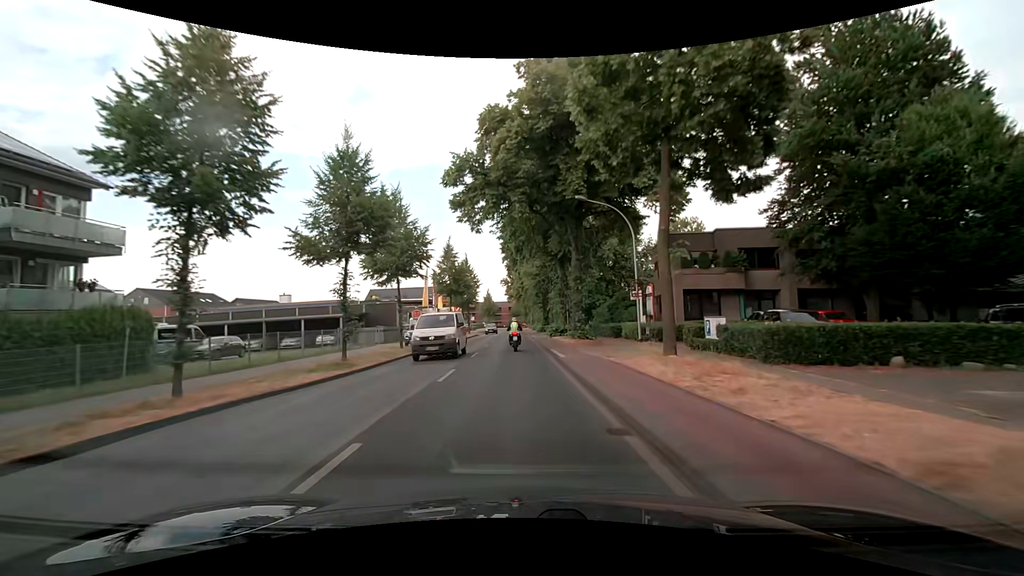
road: secondary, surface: asphalt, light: Day
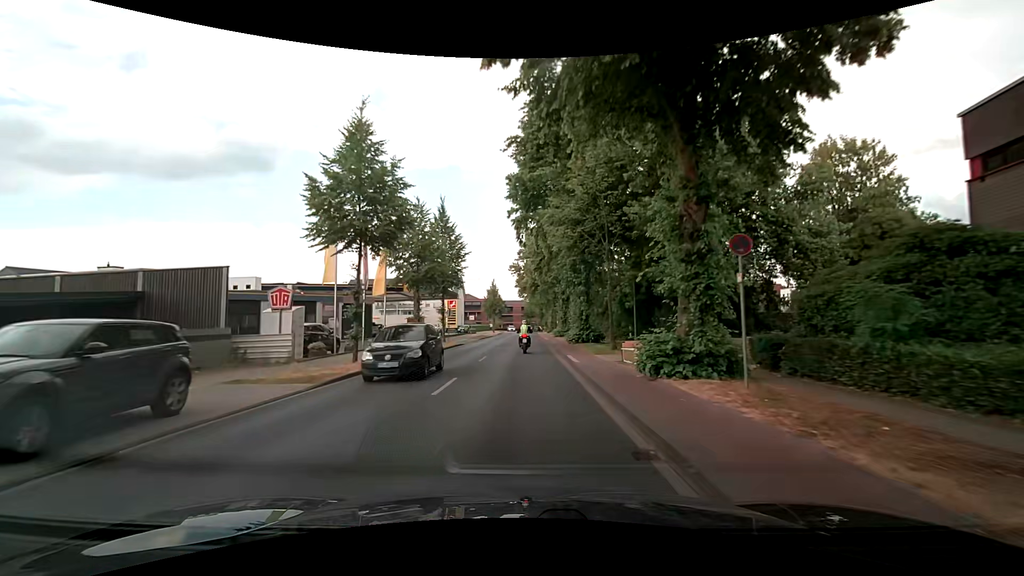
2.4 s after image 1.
(-0.1, +29.4) m; -1°
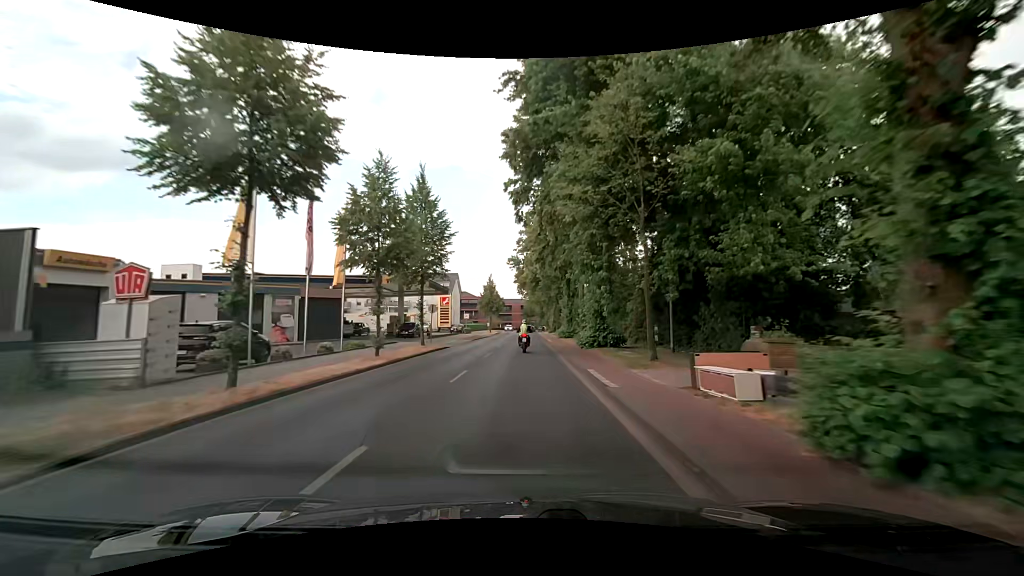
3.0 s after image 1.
(0.0, +7.4) m; 0°
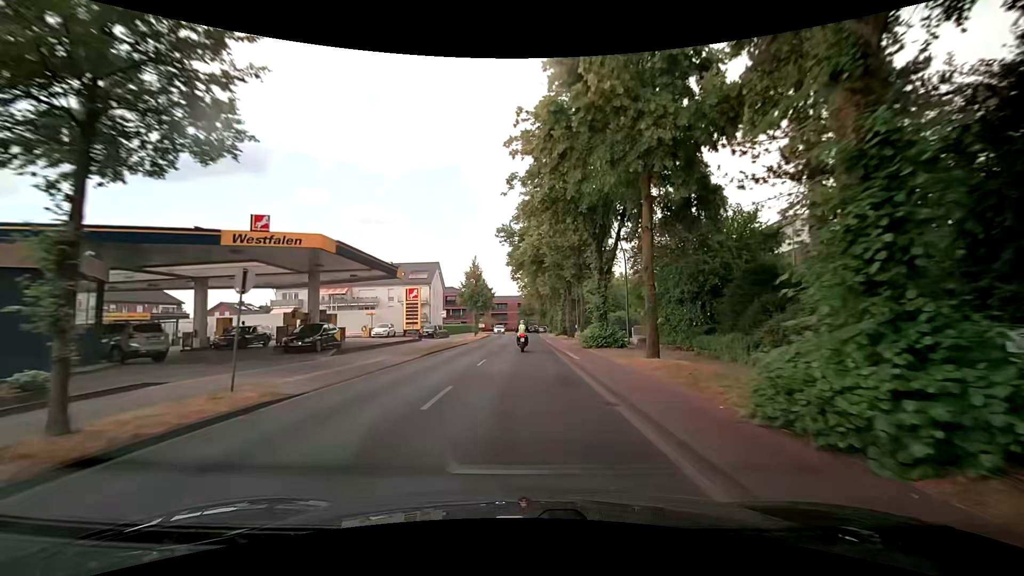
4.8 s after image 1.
(+0.1, +21.9) m; 0°
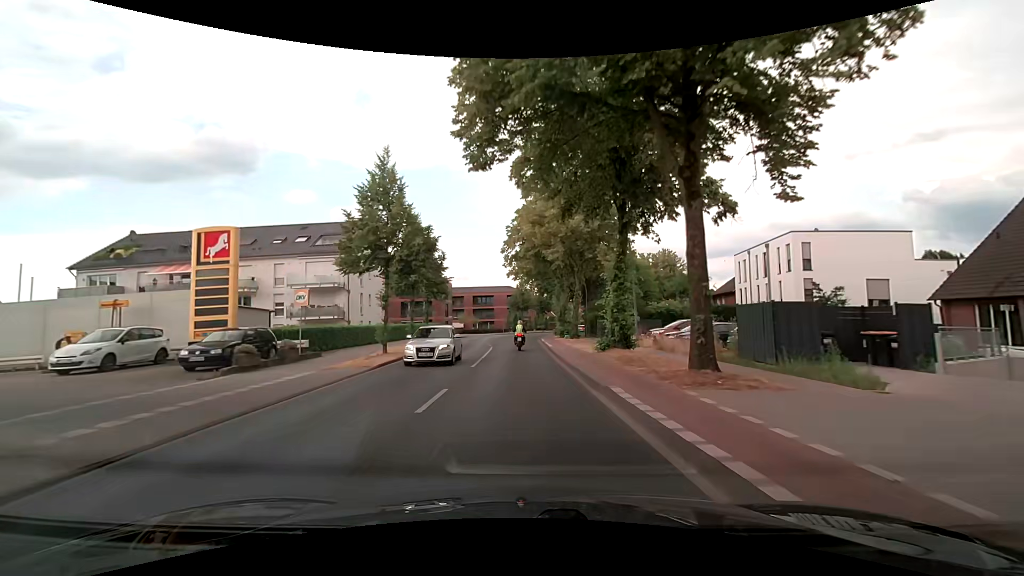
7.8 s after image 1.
(+0.3, +36.5) m; +1°
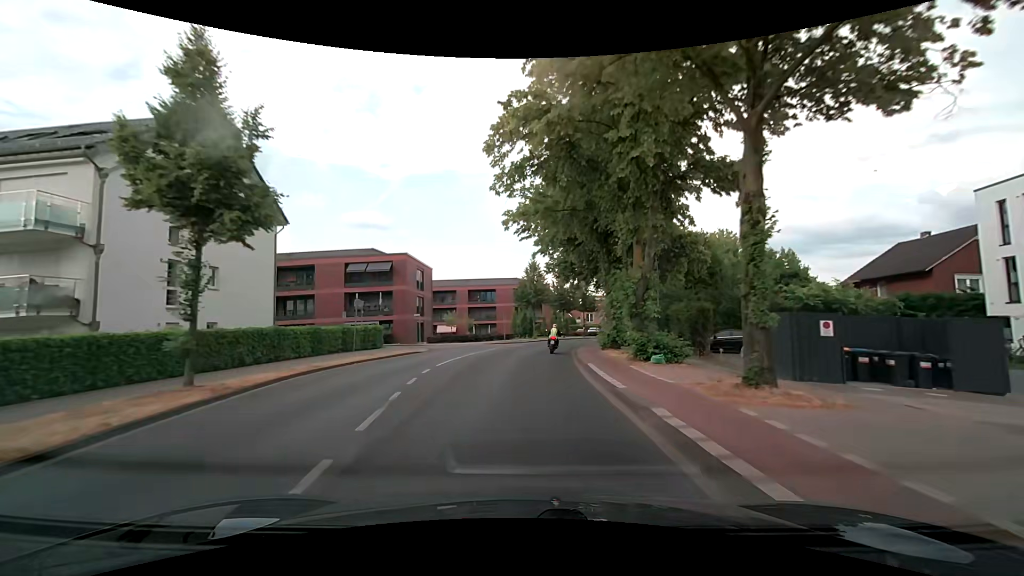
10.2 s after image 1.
(-0.2, +29.5) m; -1°
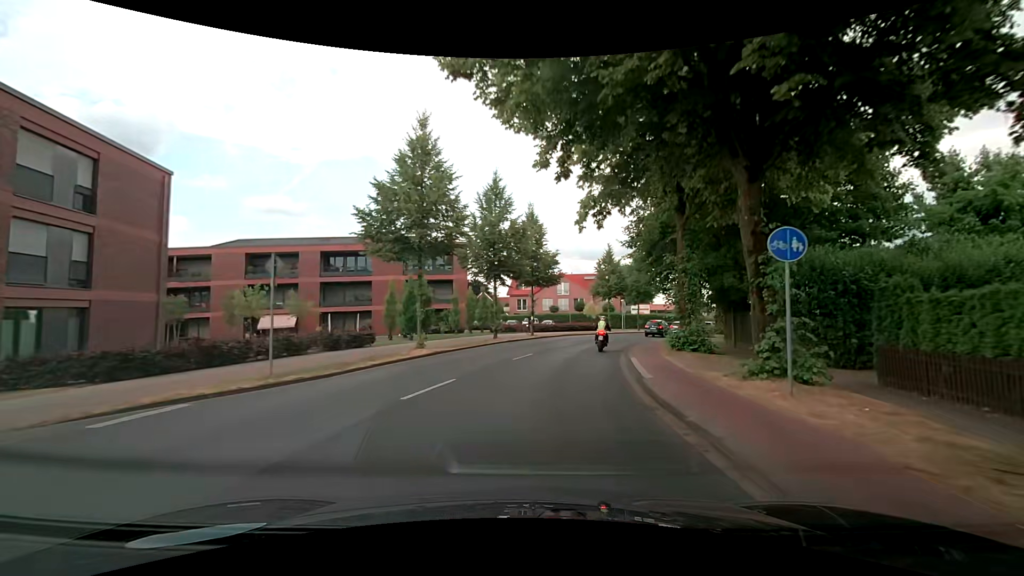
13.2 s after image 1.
(+1.7, +37.0) m; +8°
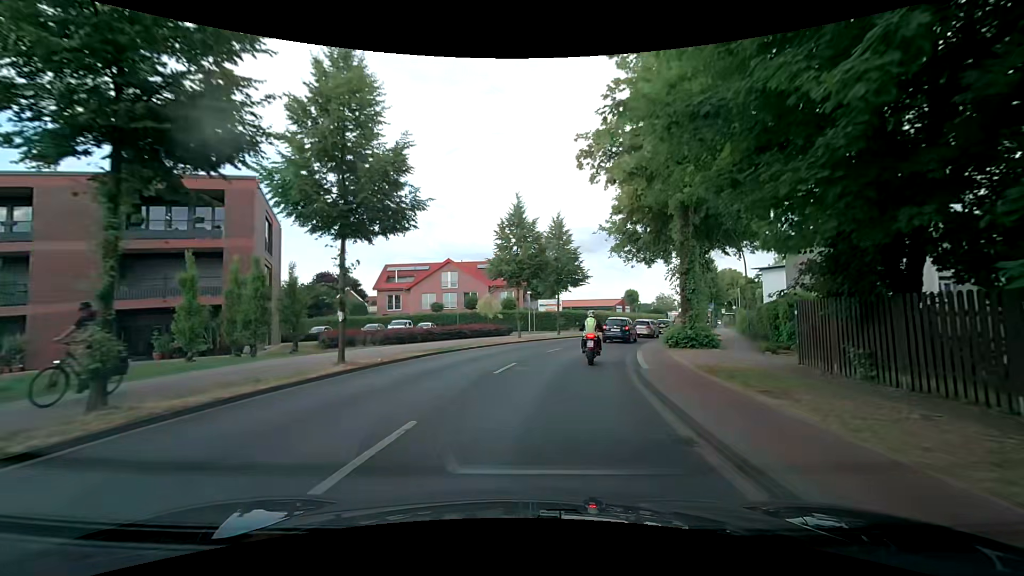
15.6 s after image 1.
(+2.8, +22.2) m; +13°
(+1, +10) (+2, +20) (+5, +29) (+8, +39) (+12, +48) (+17, +57) (+21, +66) (+24, +75) (+28, +85) (+33, +94) m
